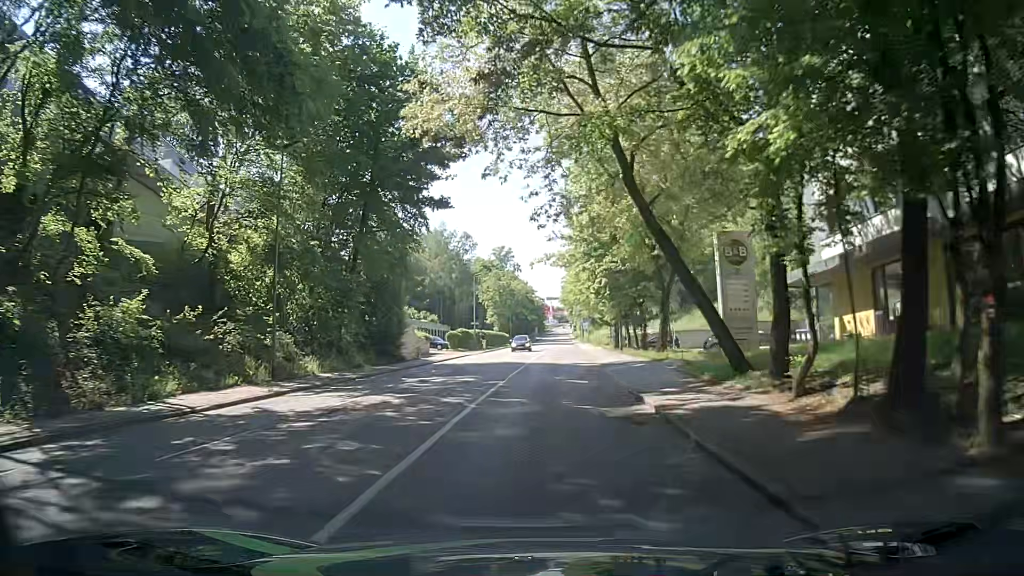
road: tertiary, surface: asphalt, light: Day
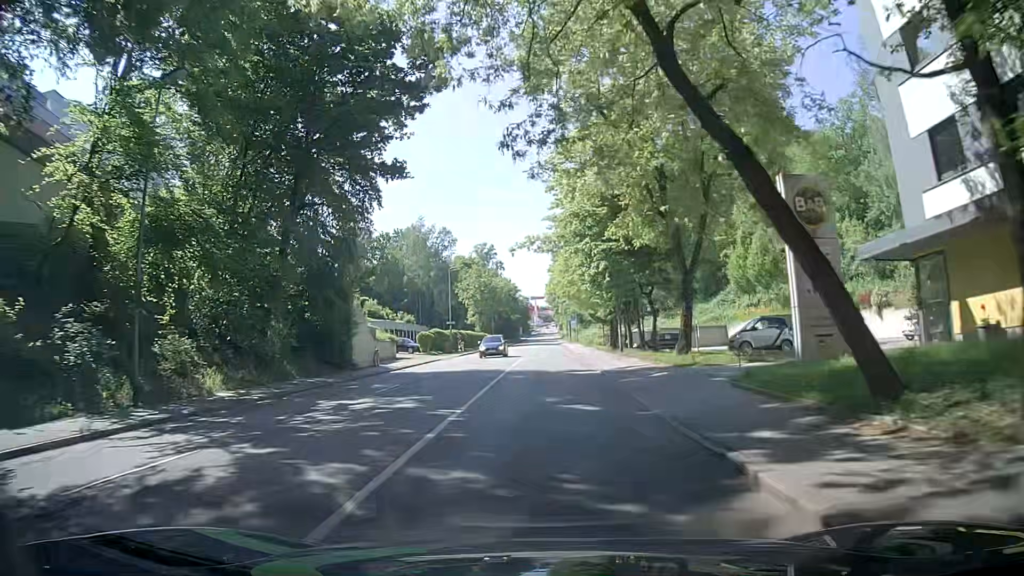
(+0.2, +7.7) m; +1°
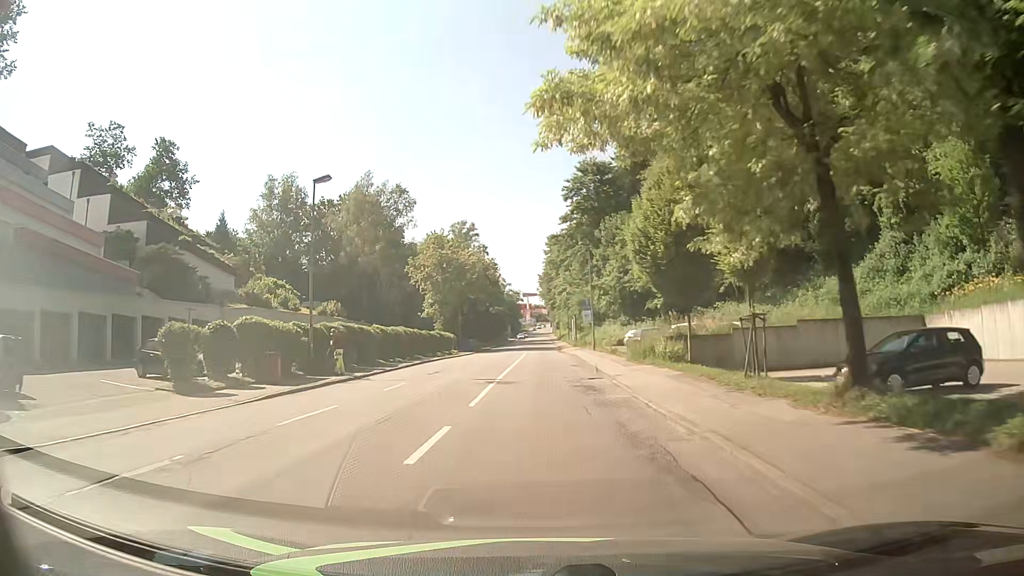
(+1.2, +38.3) m; +2°
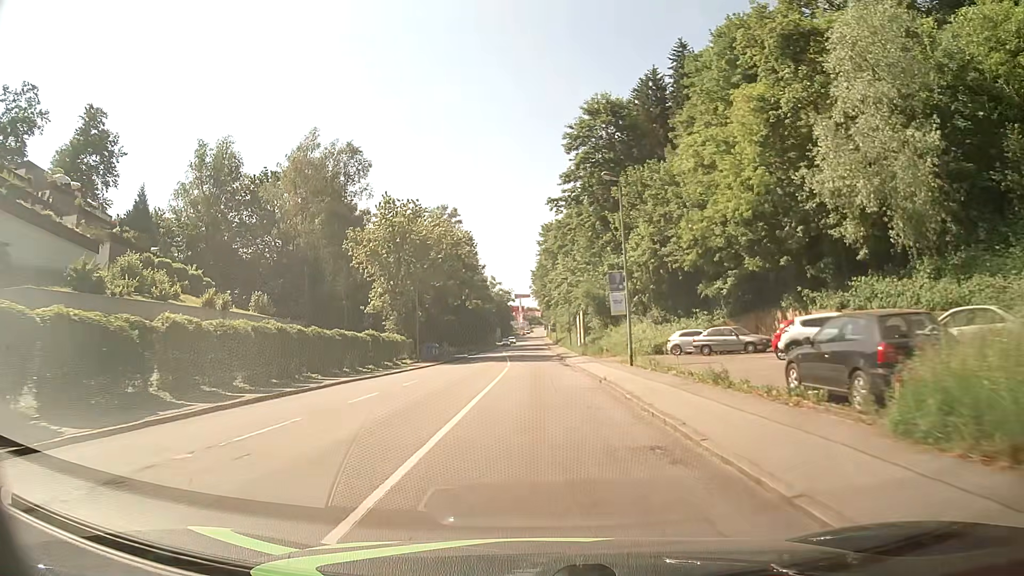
(+0.1, +23.1) m; +1°
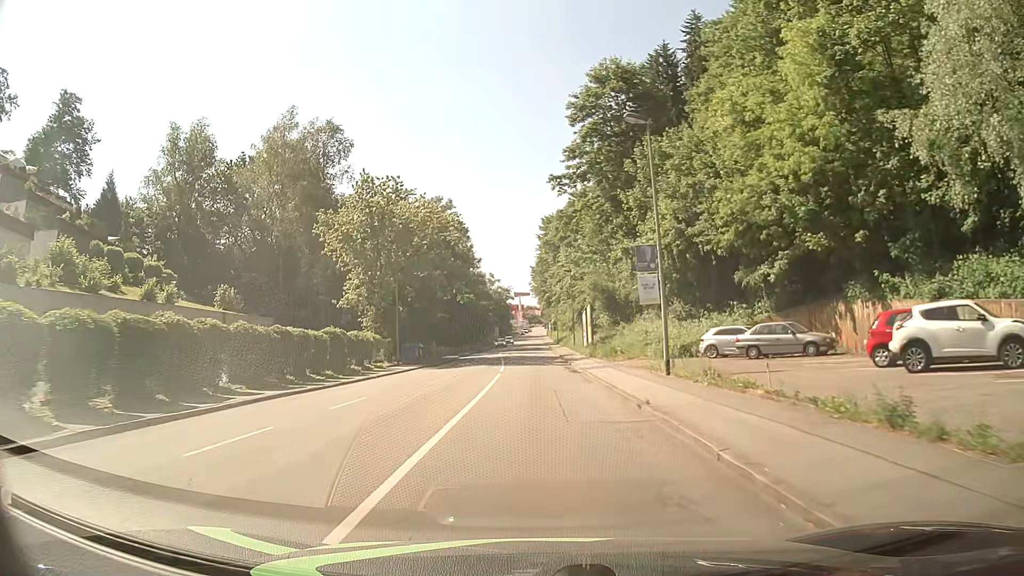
(0.0, +7.8) m; 0°
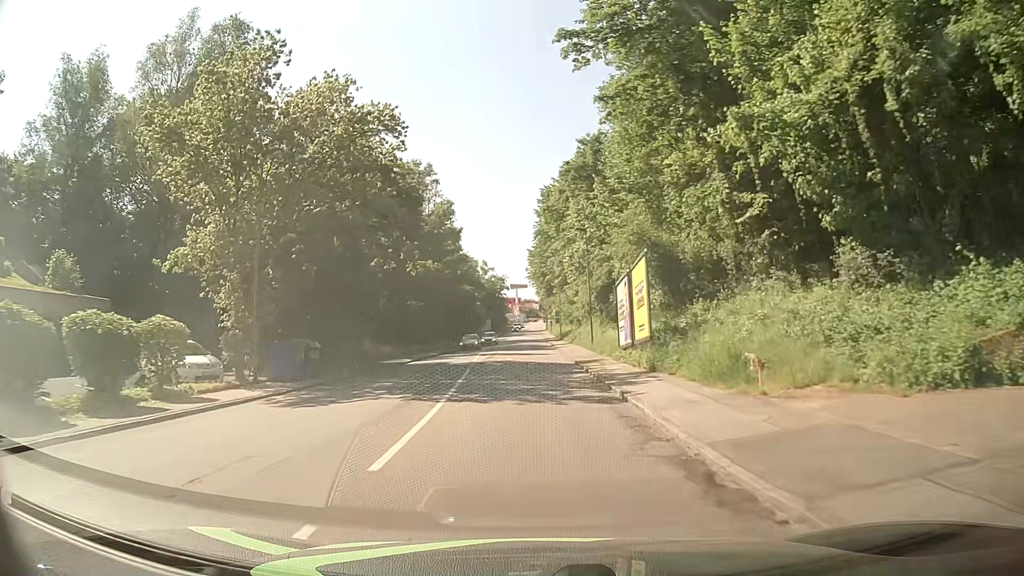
(-0.1, +23.7) m; 0°
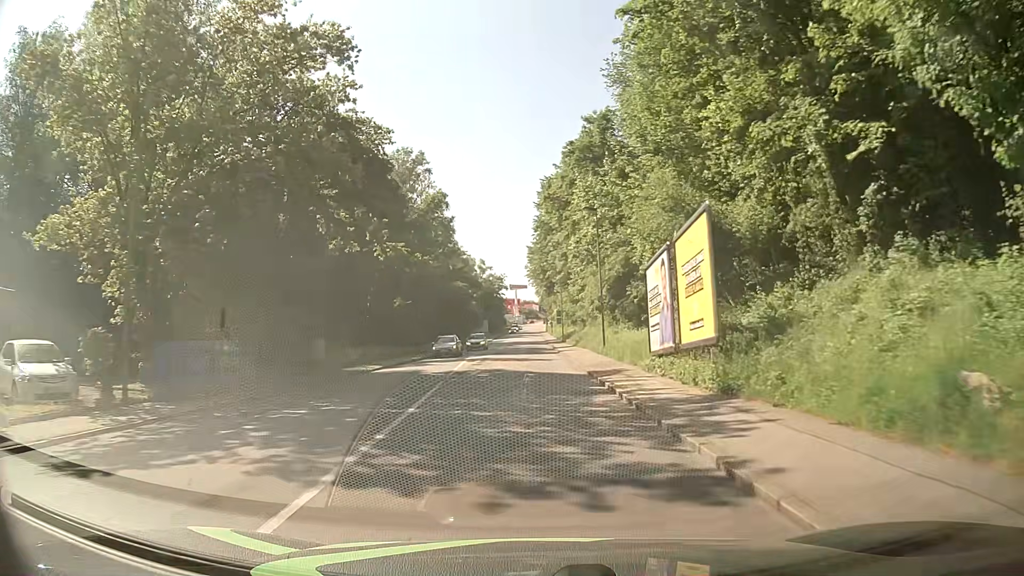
(0.0, +8.0) m; 0°
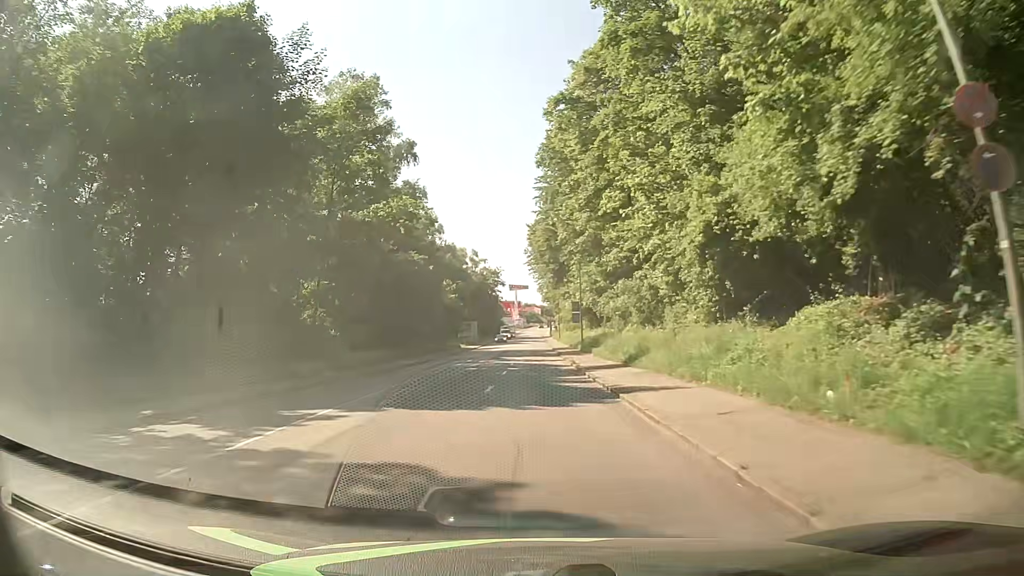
(-0.1, +32.1) m; 0°
(0, +10) (0, +20) (0, +30) (0, +40) (0, +50) (0, +60) (0, +70) (0, +80) (-1, +90) (-1, +100) m
